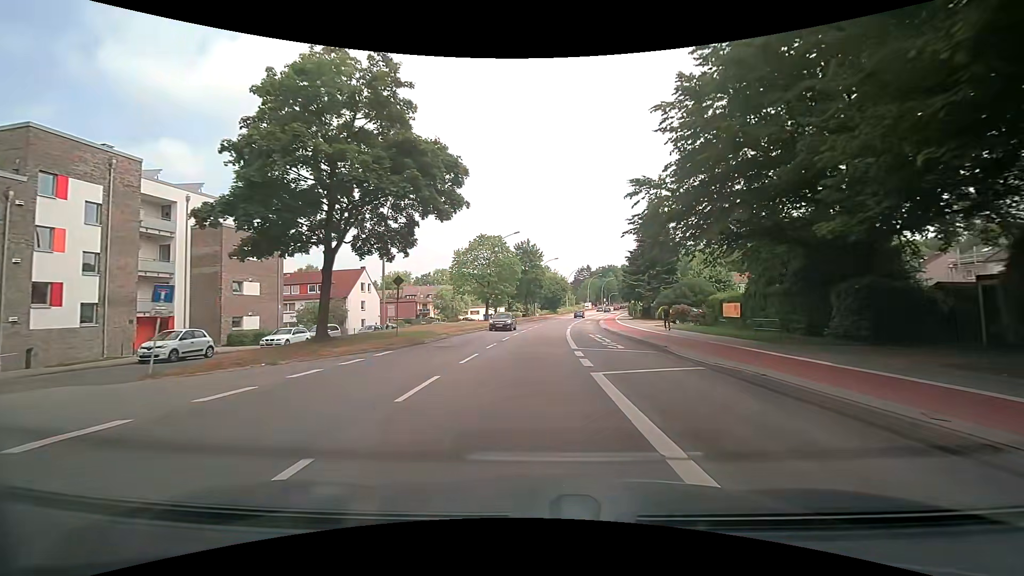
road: secondary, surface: asphalt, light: Day
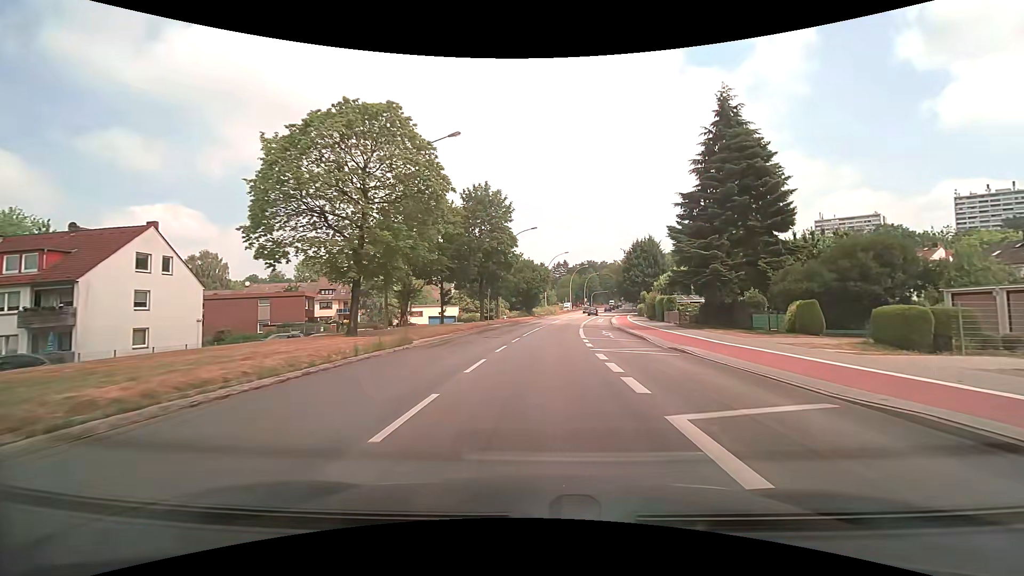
(+0.9, +38.6) m; +4°
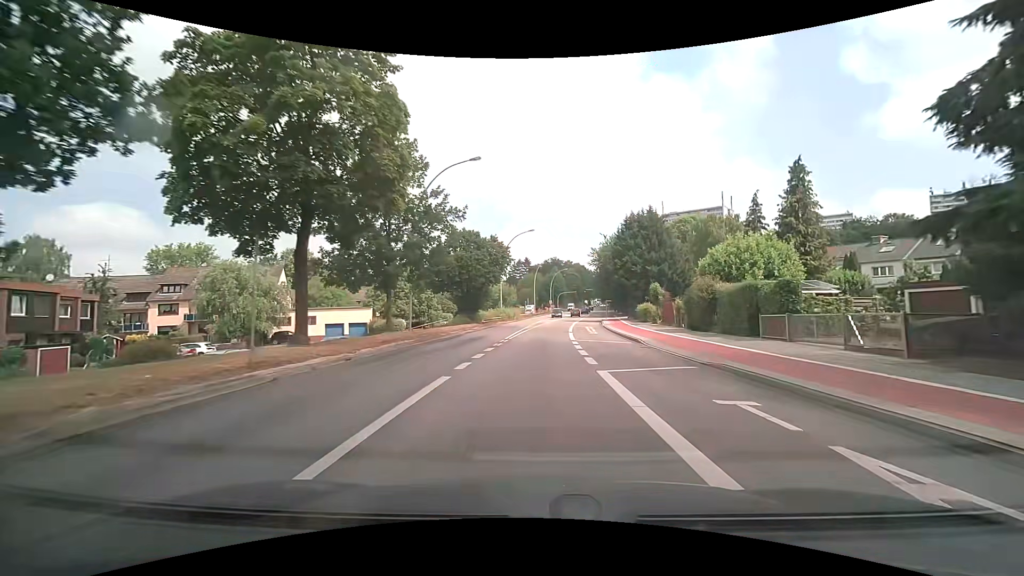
(+1.1, +30.7) m; +4°
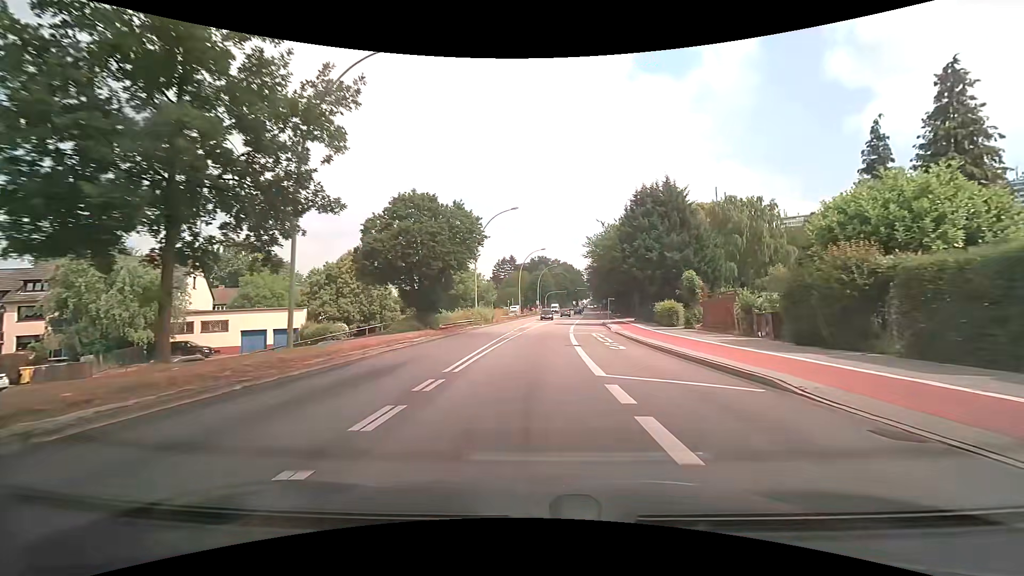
(+0.2, +15.2) m; +1°
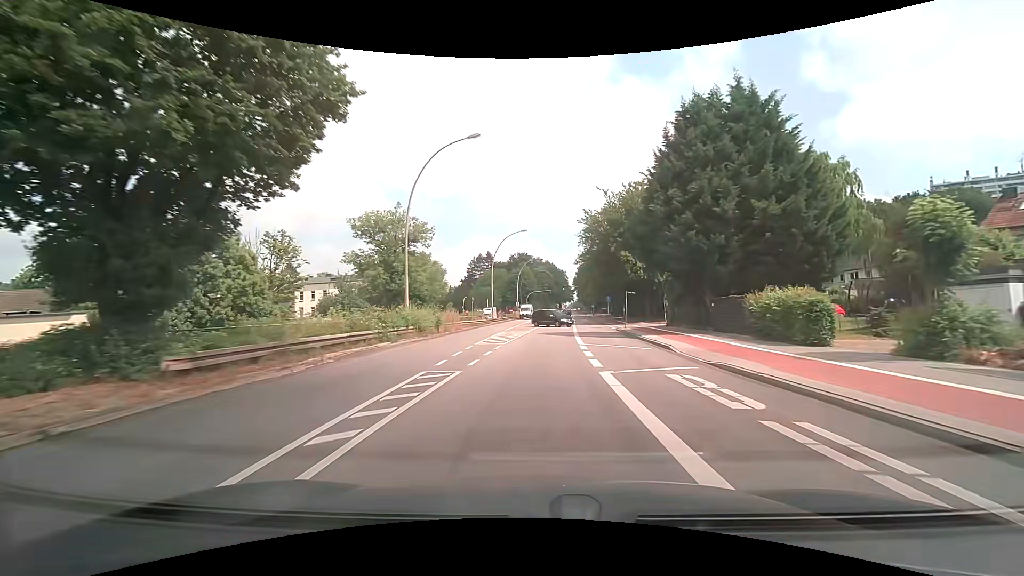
(+0.6, +22.6) m; +3°
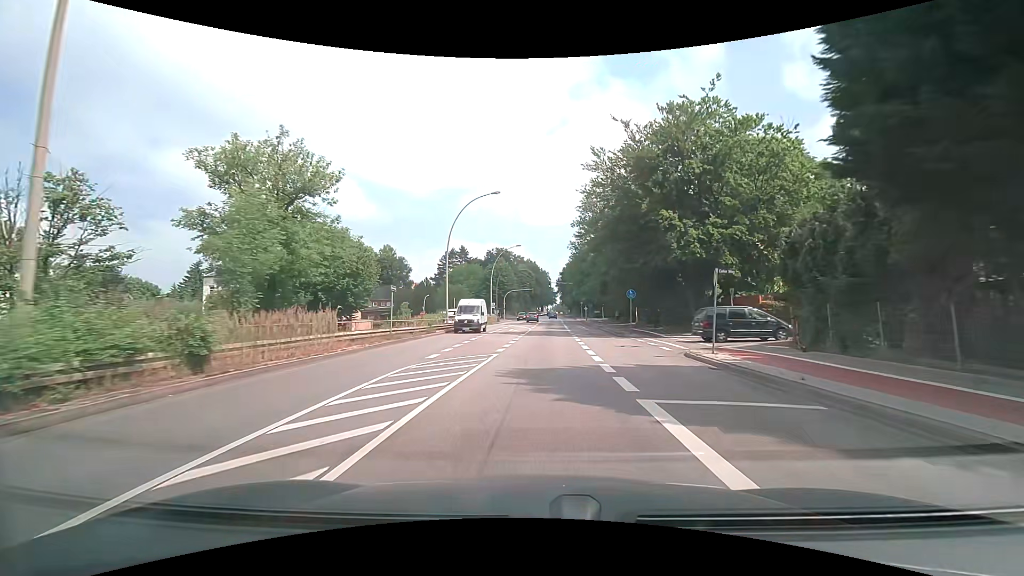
(+0.3, +22.4) m; +2°
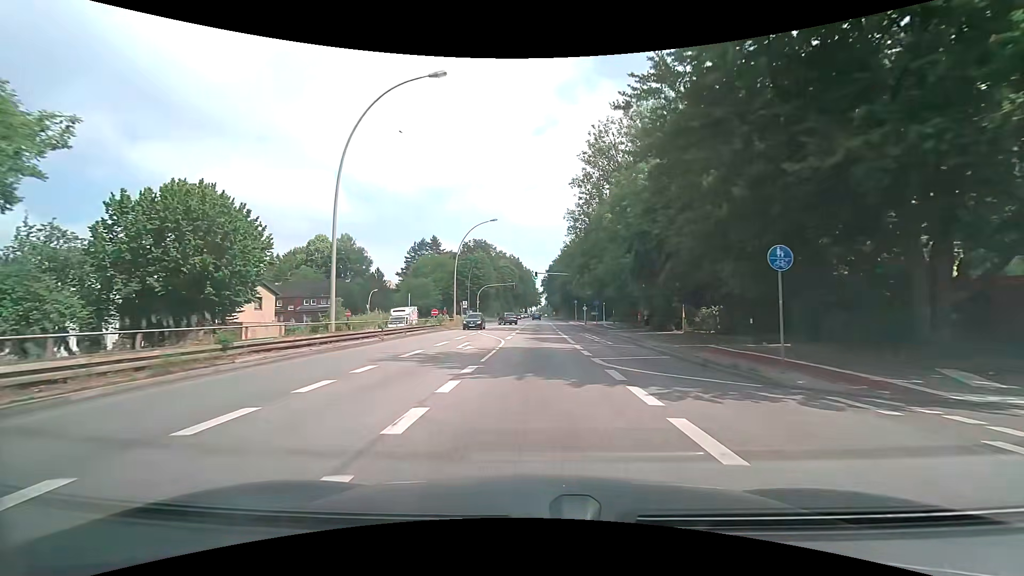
(+0.4, +22.3) m; +2°
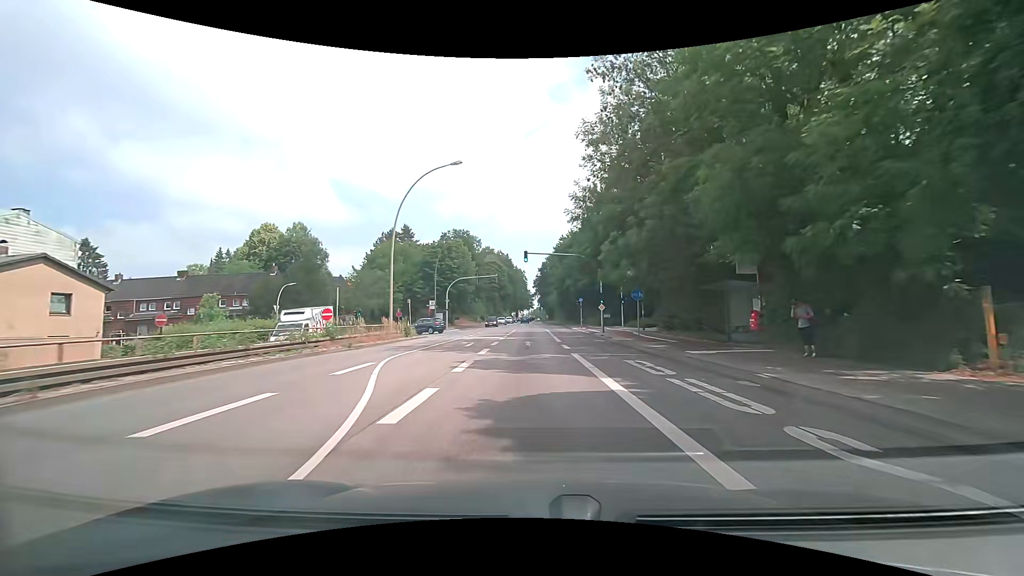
(+0.3, +22.3) m; +1°
(0, +10) (0, +20) (0, +30) (0, +40) (0, +50) (0, +60) (0, +70) (0, +80) (0, +90) (-1, +100) m
